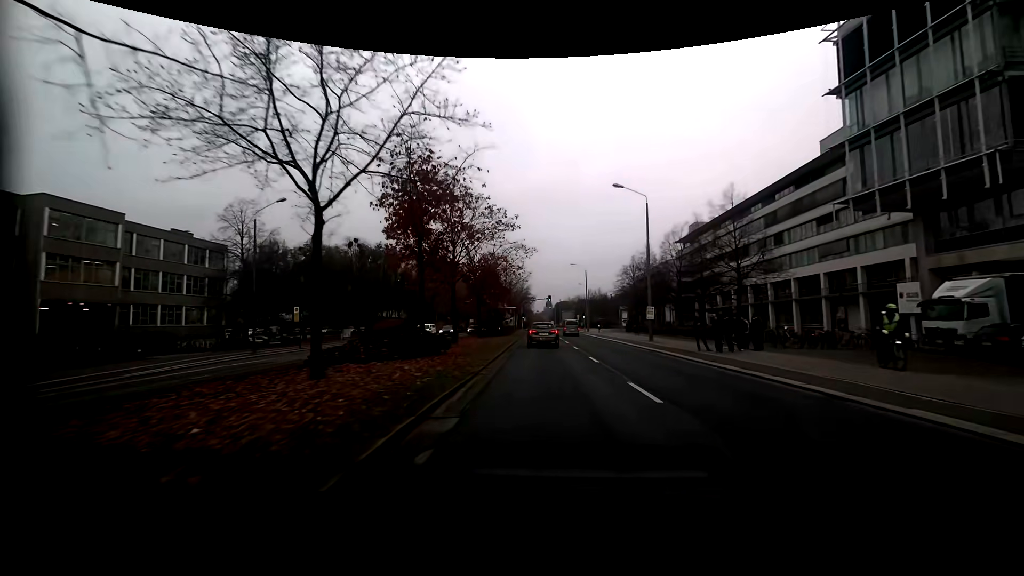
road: secondary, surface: asphalt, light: Day
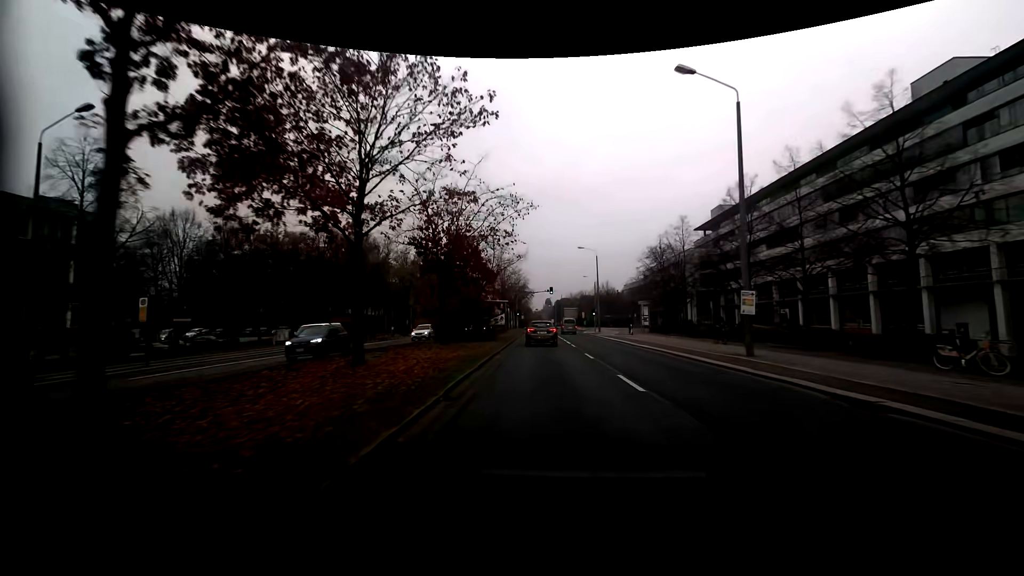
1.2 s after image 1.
(0.0, +17.1) m; 0°
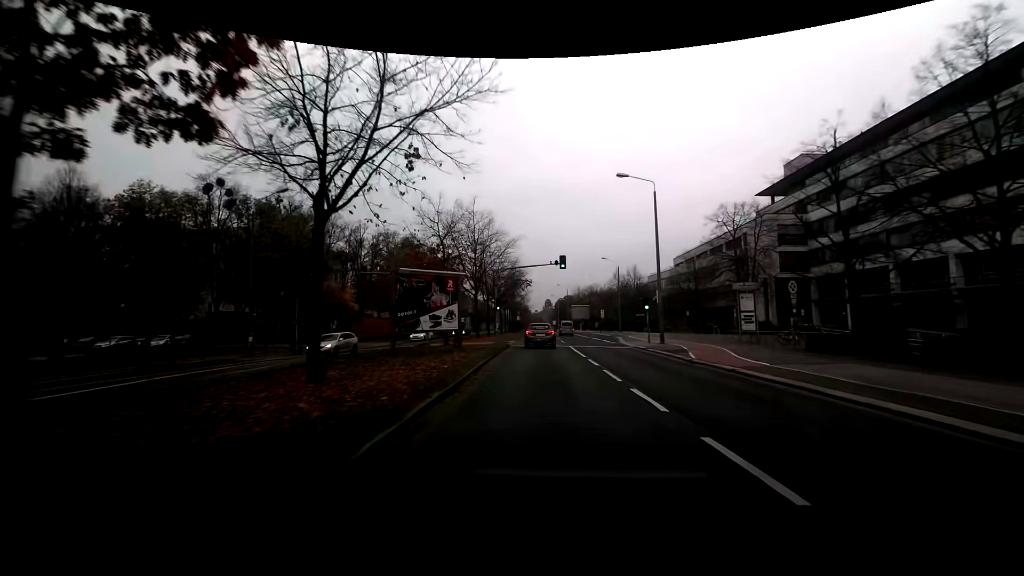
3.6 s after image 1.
(0.0, +33.9) m; 0°
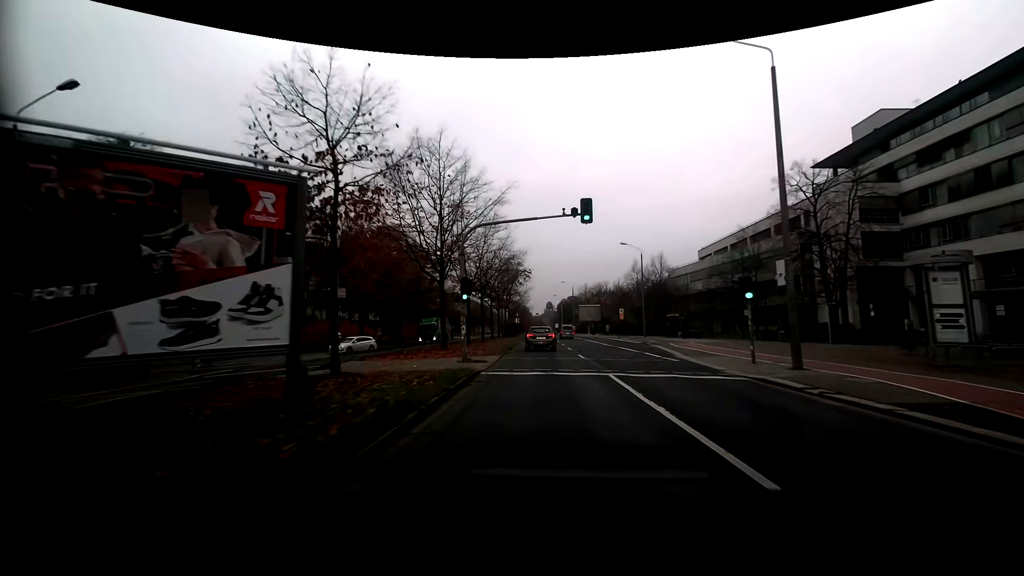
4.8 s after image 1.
(0.0, +16.9) m; 0°
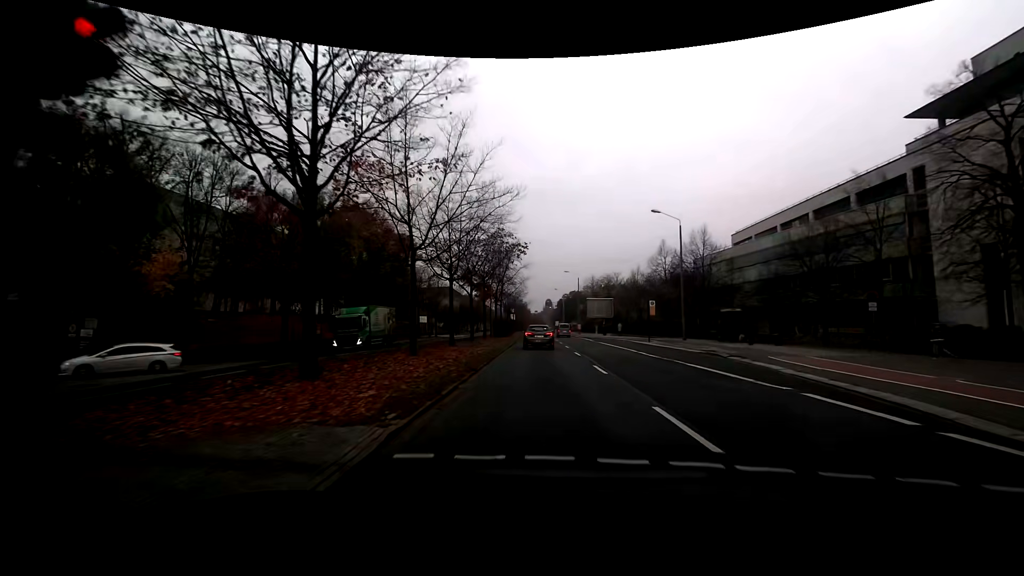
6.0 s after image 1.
(0.0, +17.0) m; 0°
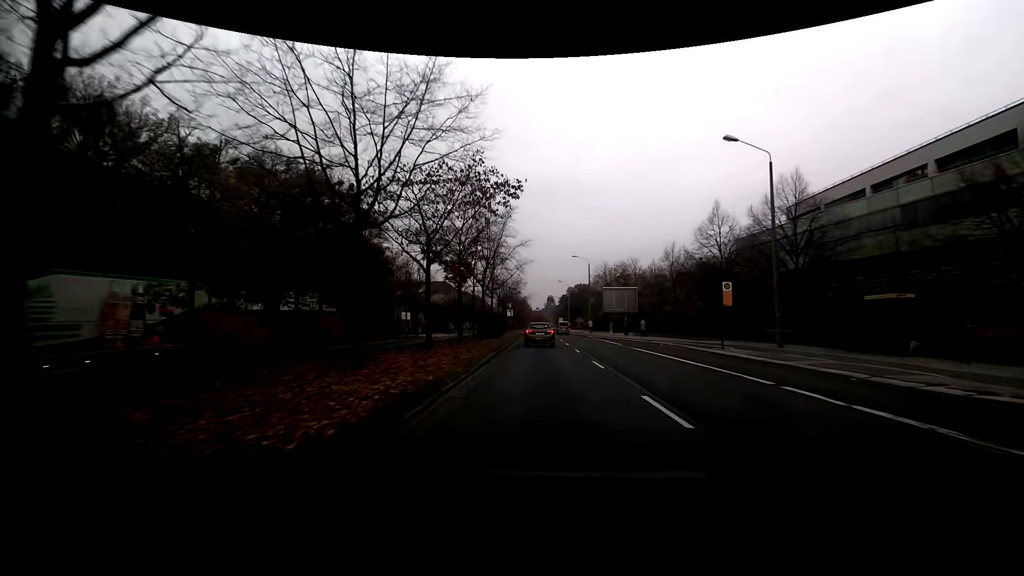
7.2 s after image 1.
(0.0, +17.1) m; 0°
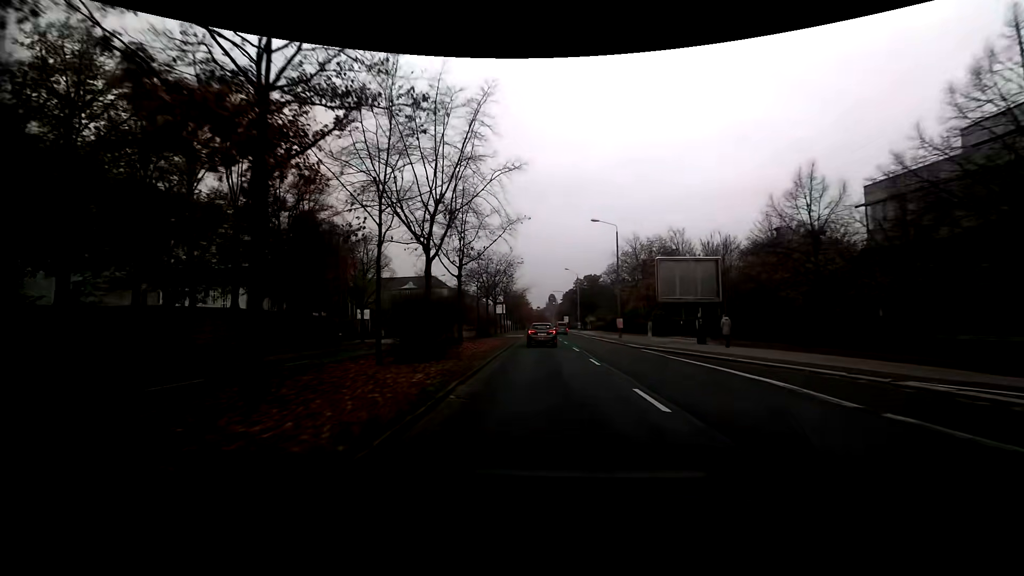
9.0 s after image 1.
(0.0, +25.8) m; 0°
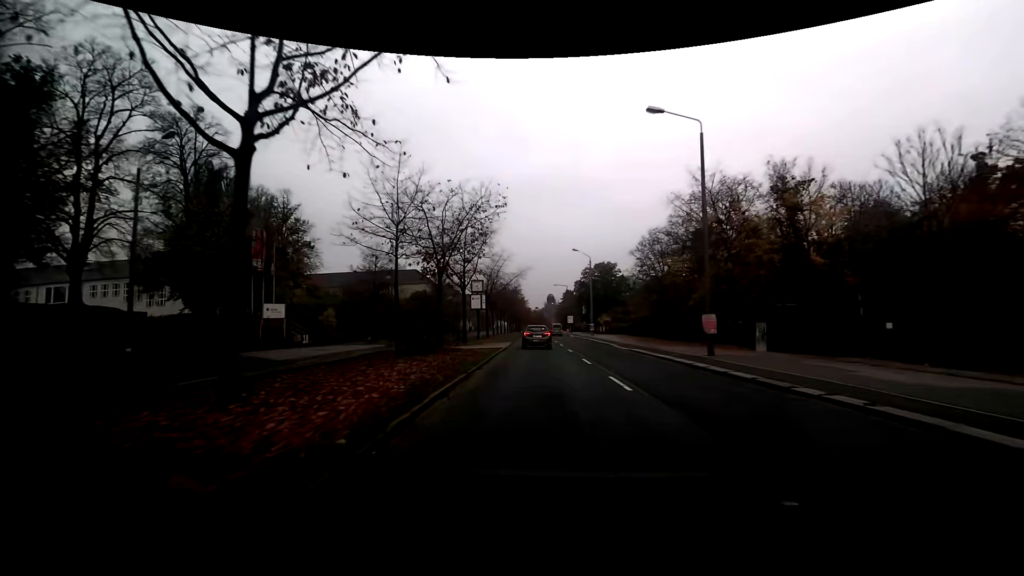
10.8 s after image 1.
(+0.1, +25.8) m; 0°
(0, +10) (0, +20) (0, +30) (0, +40) (0, +50) (0, +60) (0, +70) (0, +80) (0, +90) (0, +100) m
